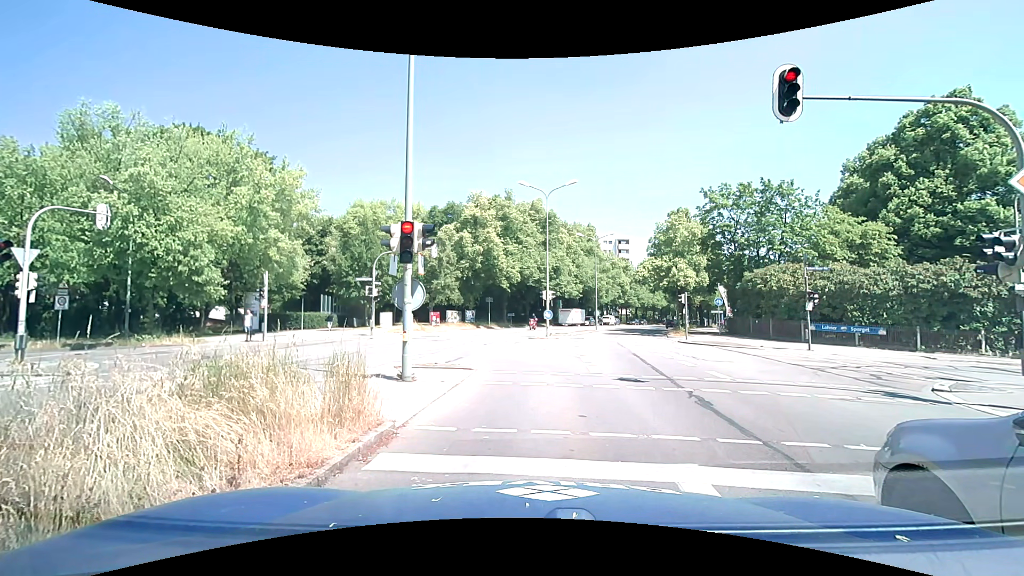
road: secondary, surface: asphalt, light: Day
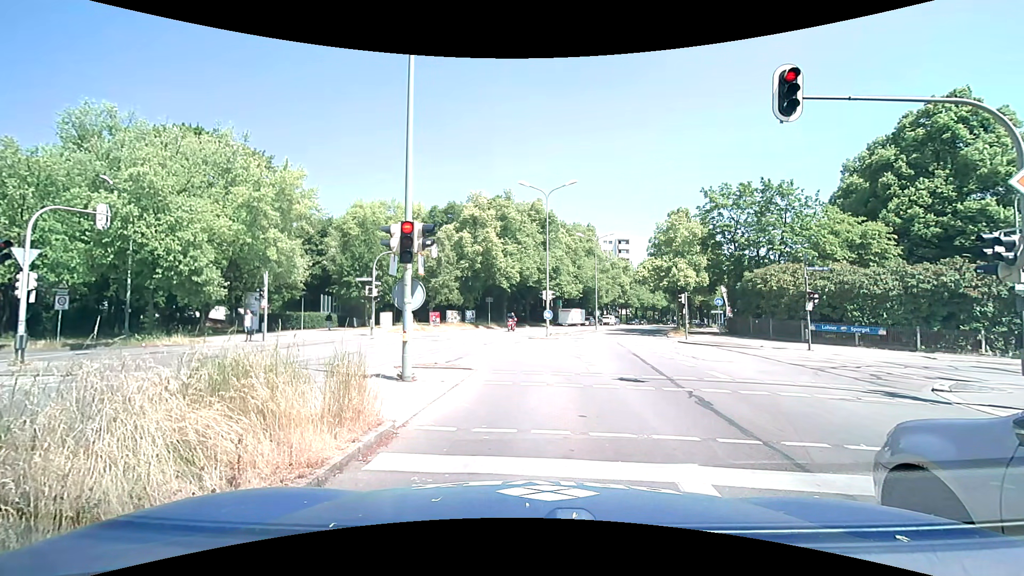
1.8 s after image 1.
(0.0, 0.0) m; 0°
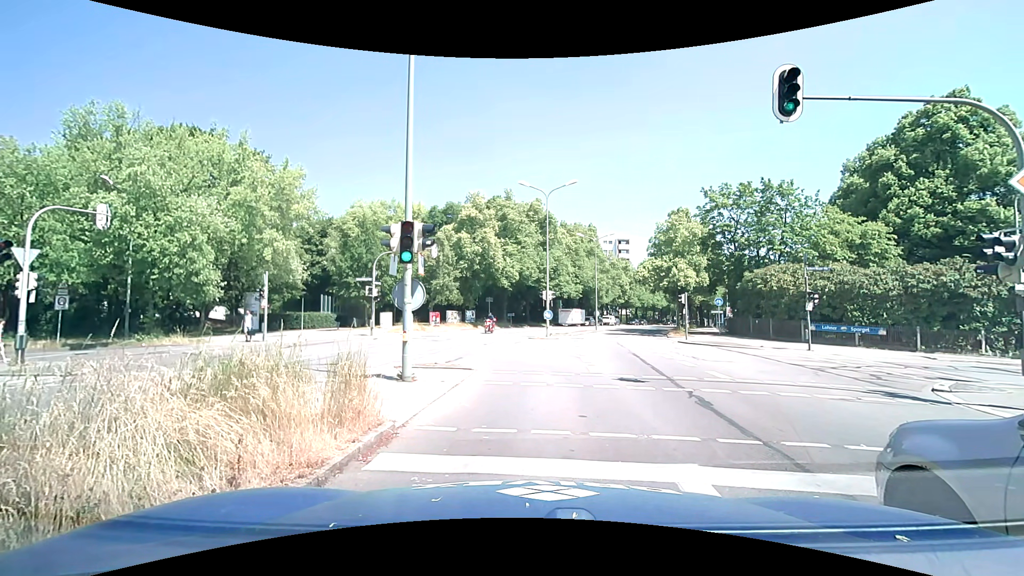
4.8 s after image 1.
(0.0, 0.0) m; 0°
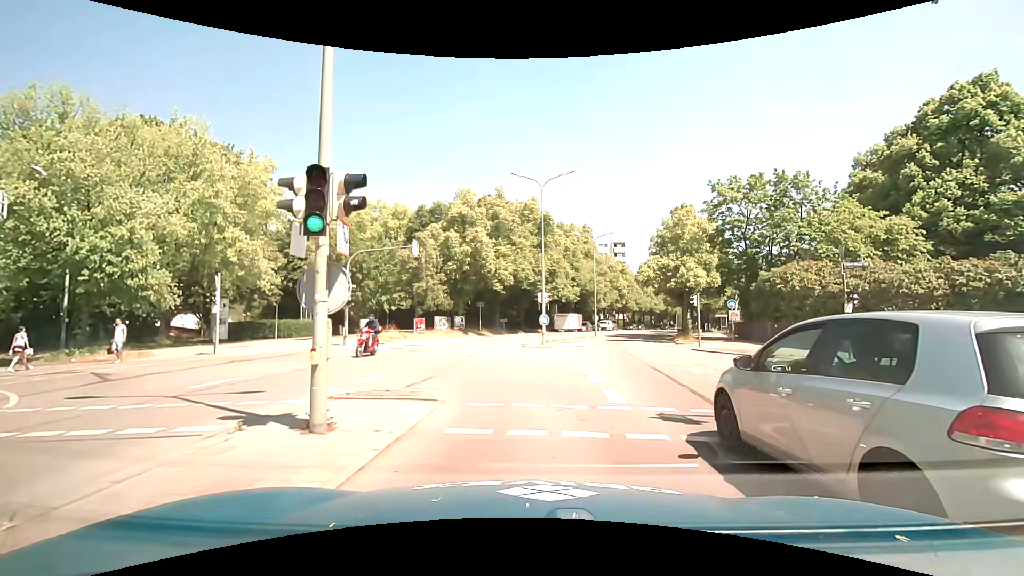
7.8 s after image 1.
(+0.1, +4.1) m; +2°
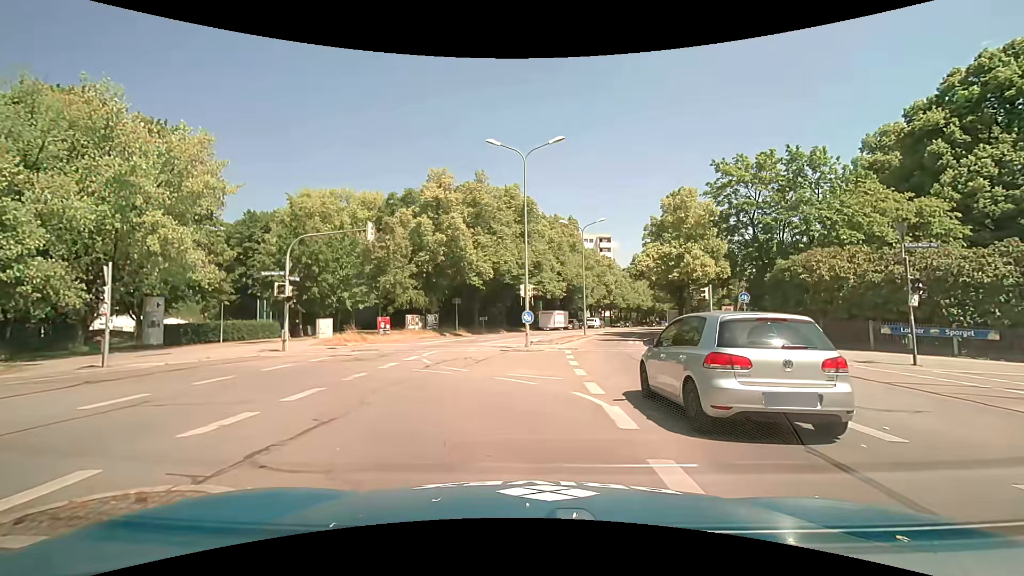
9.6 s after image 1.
(+0.1, +5.3) m; +4°
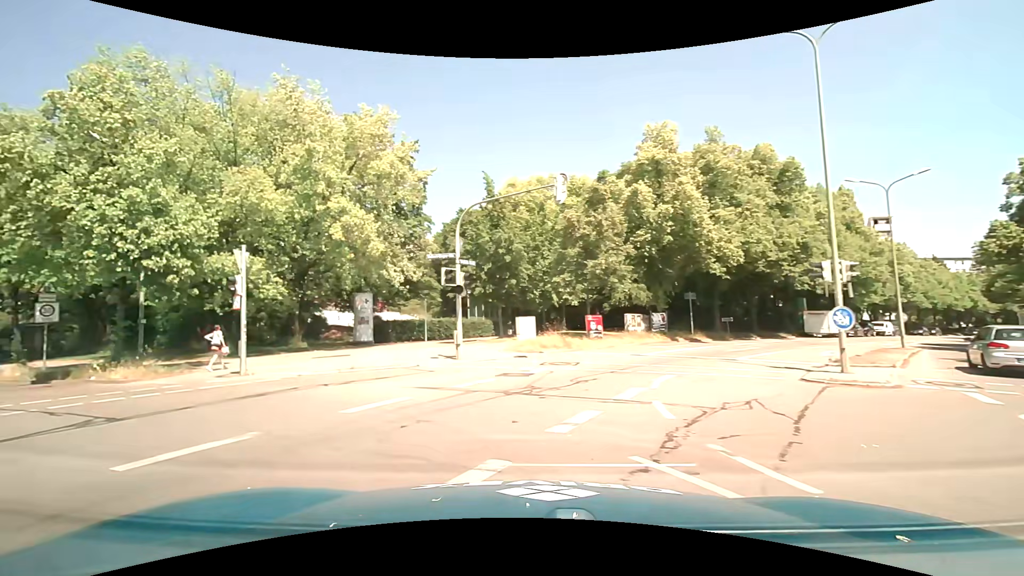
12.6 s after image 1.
(-1.5, +8.9) m; -29°
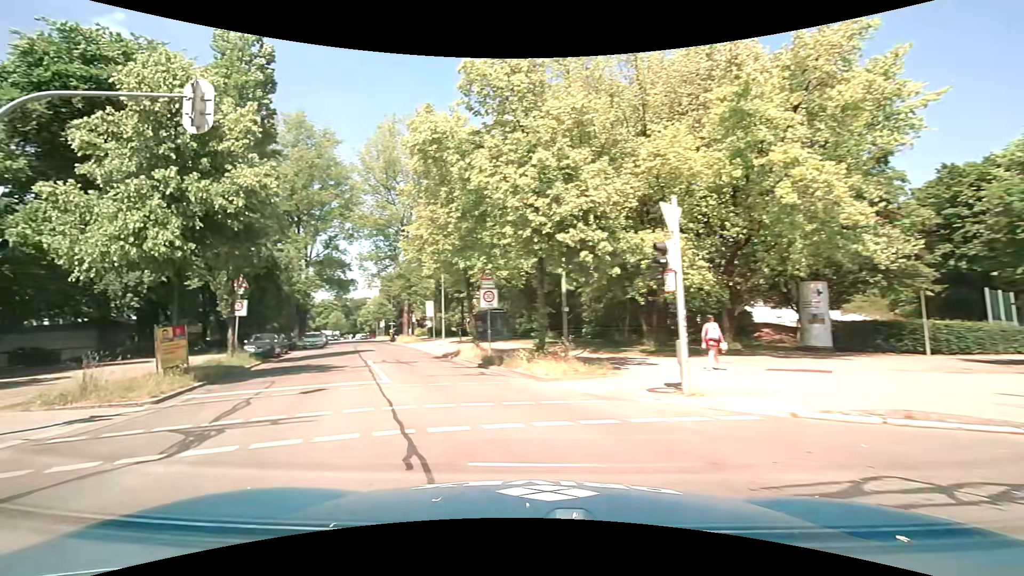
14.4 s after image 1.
(-2.8, +6.8) m; -43°
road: residential
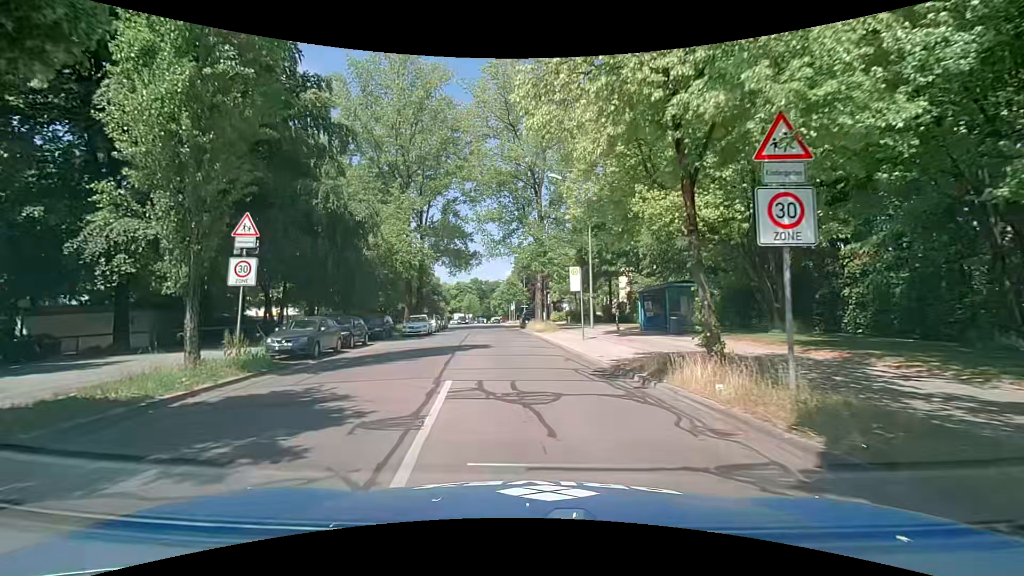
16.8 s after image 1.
(-2.9, +14.9) m; -15°
(0, +10) (-1, +20) (-1, +30) (-2, +40) (-3, +50) (-3, +60) (-4, +70) (-5, +80) (-5, +90) (-5, +100) m
